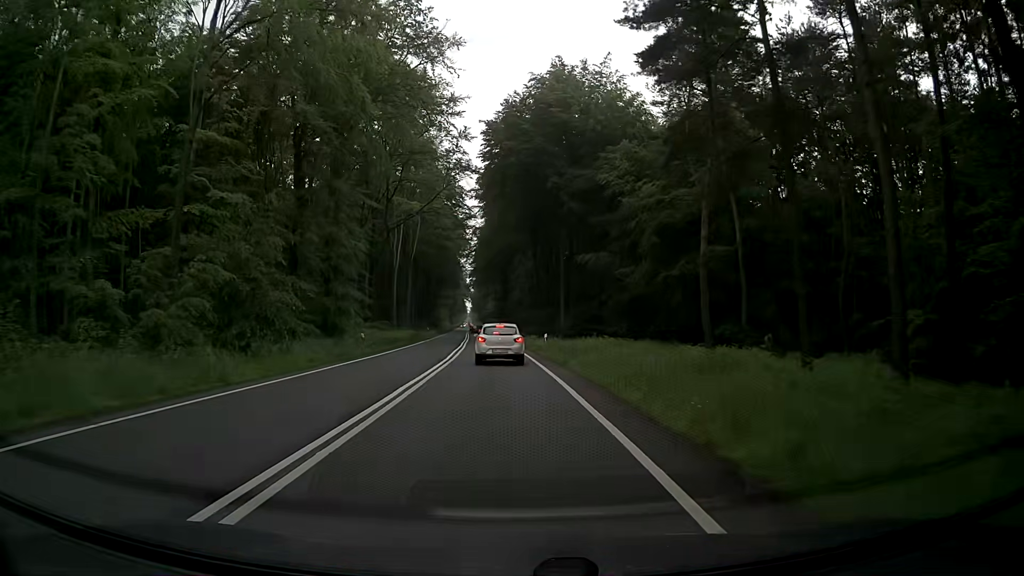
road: primary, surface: asphalt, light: Day
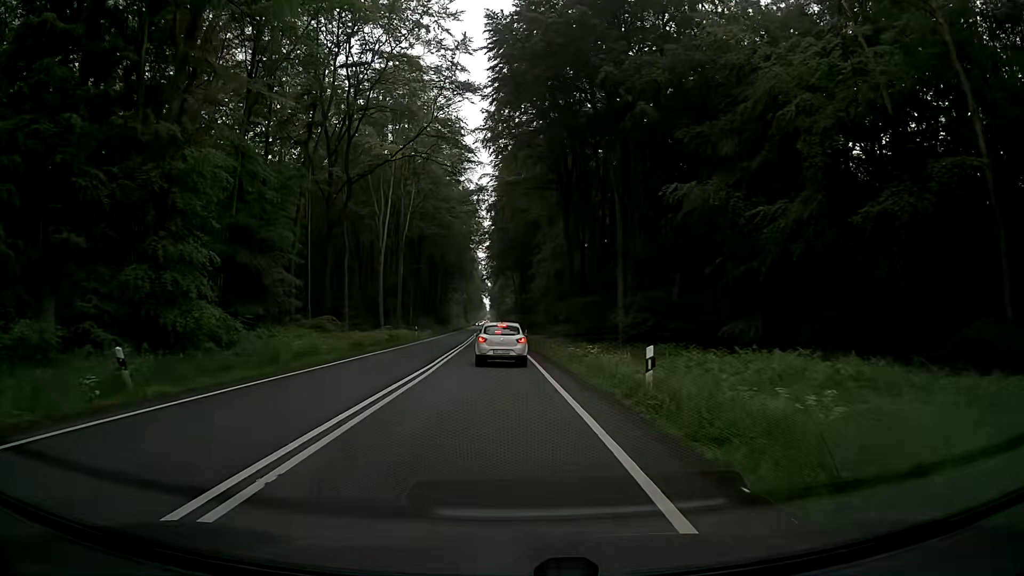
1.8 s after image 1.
(-0.4, +25.1) m; -2°
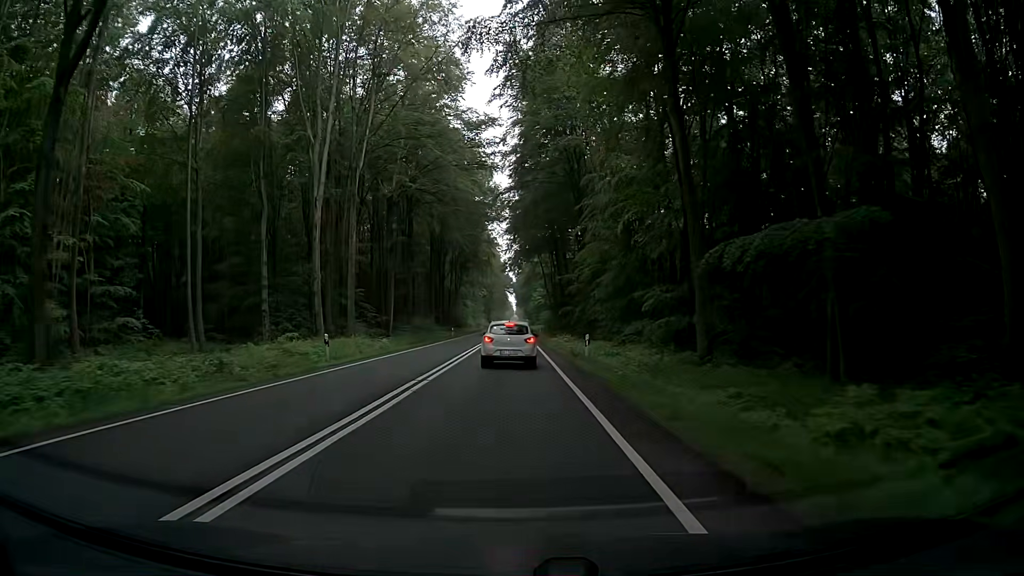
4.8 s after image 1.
(-0.8, +35.5) m; -1°
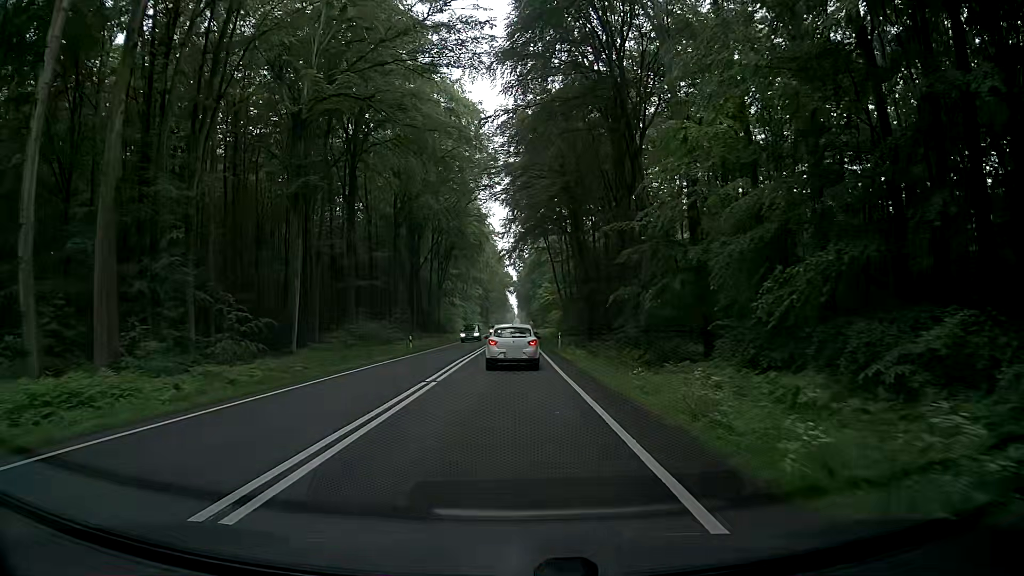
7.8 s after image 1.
(-0.5, +31.2) m; -1°
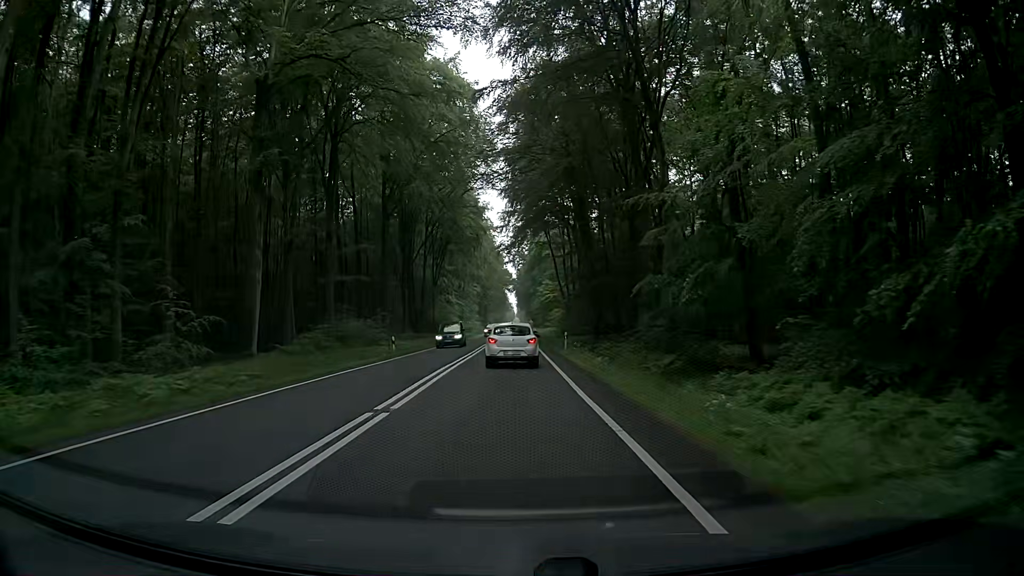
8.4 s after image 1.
(0.0, +6.1) m; +2°
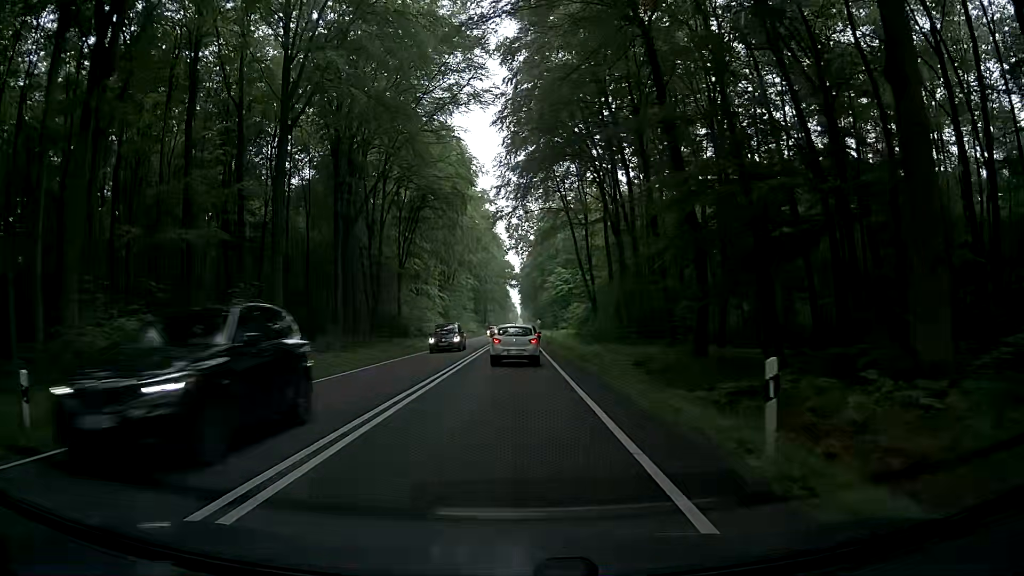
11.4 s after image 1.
(-0.8, +31.1) m; -2°
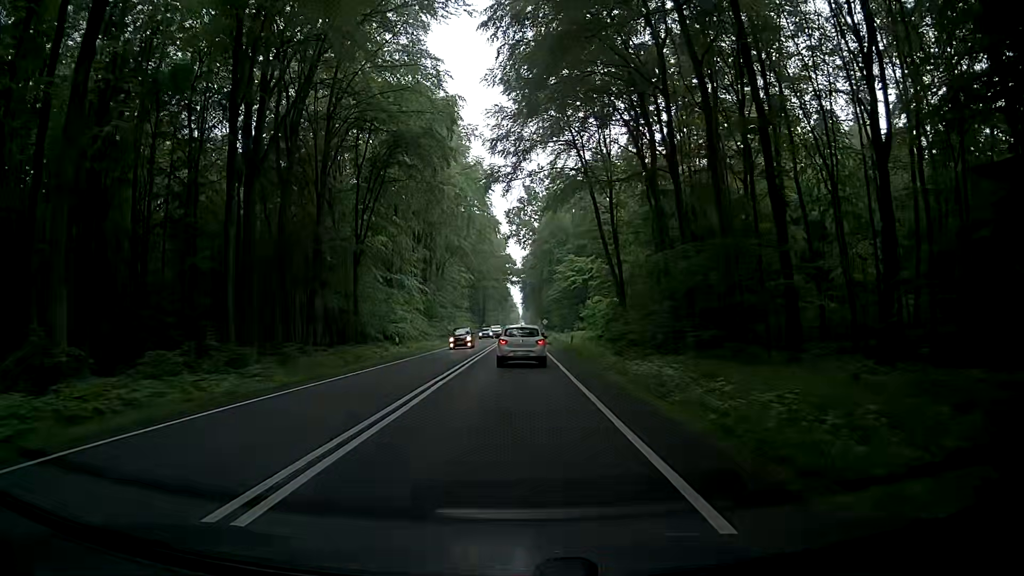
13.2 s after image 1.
(+0.1, +19.3) m; 0°
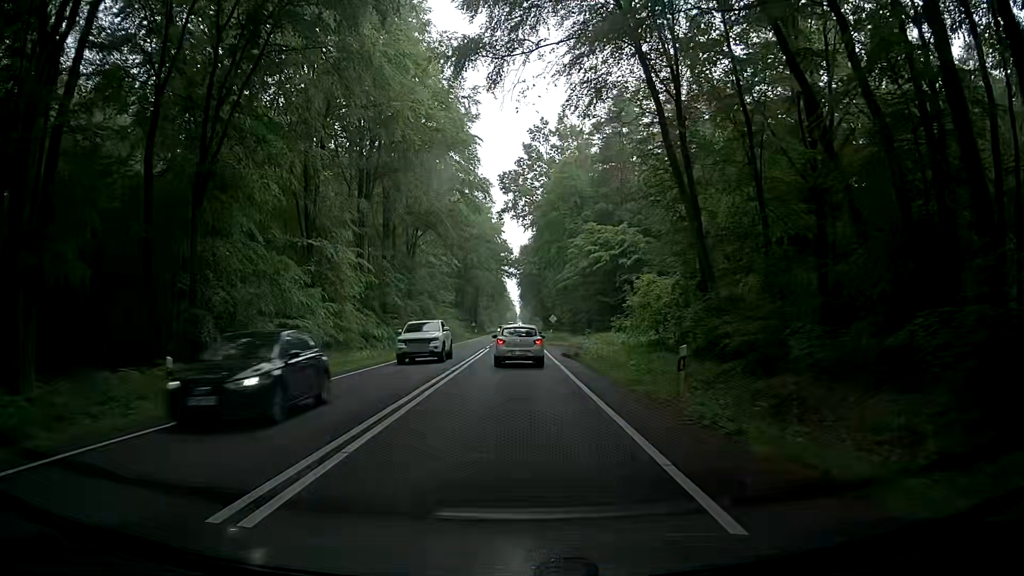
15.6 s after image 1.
(0.0, +25.7) m; -1°
(0, +10) (0, +20) (0, +30) (0, +40) (+1, +50) (+1, +60) (+1, +70) (+1, +80) (+1, +90) (+2, +100) m
